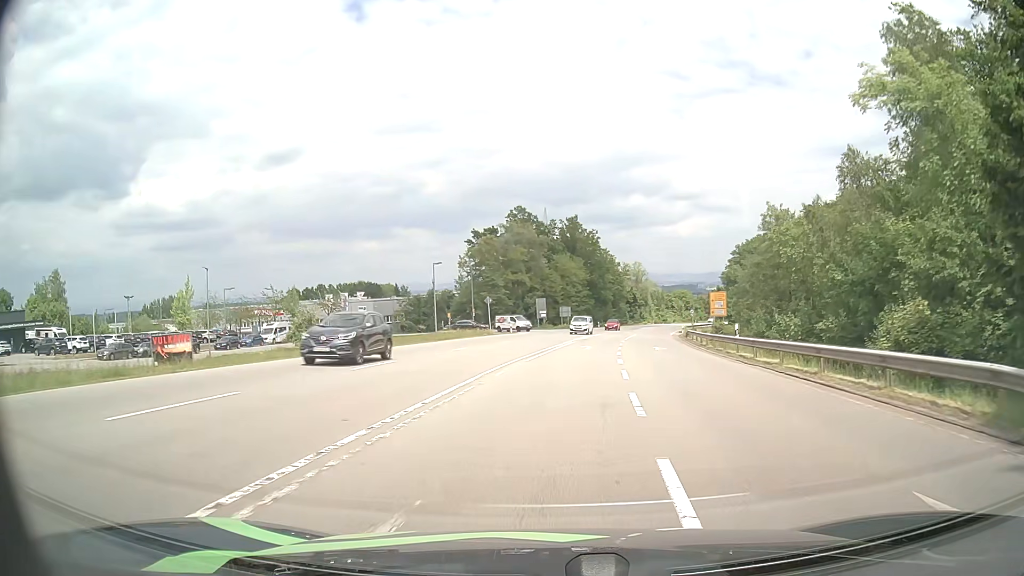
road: secondary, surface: asphalt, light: Day
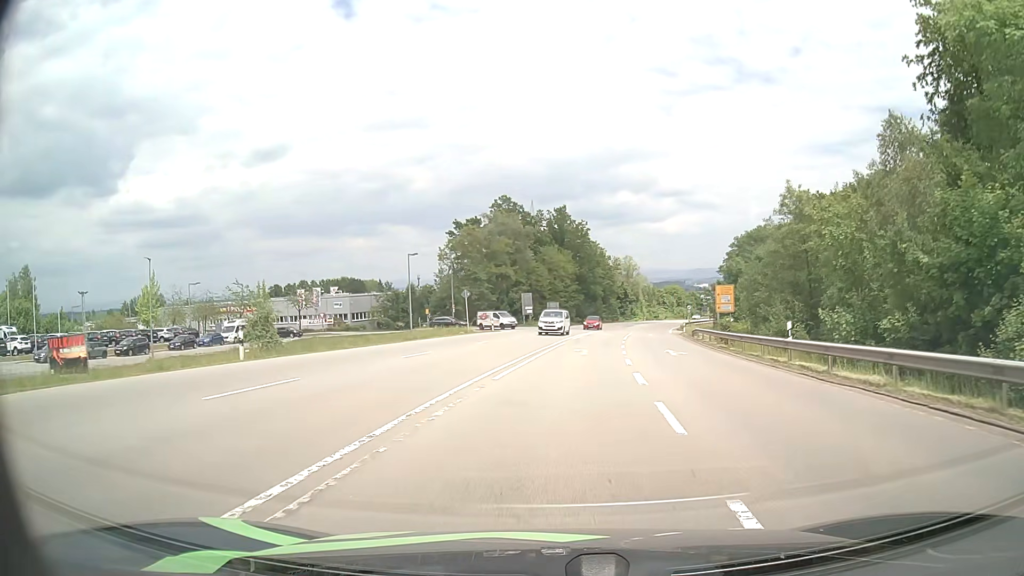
(0.0, +7.6) m; +1°
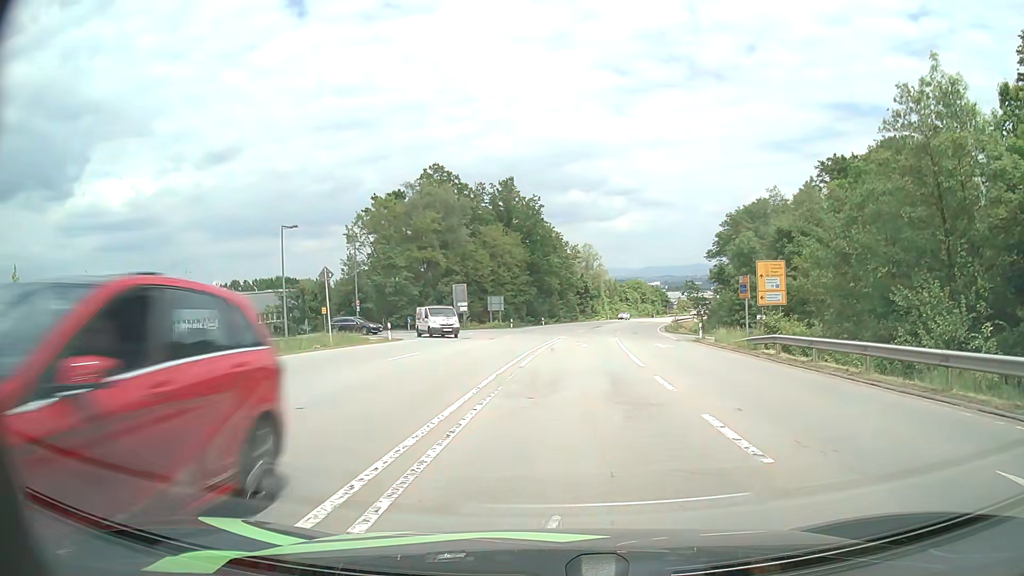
(+0.7, +25.0) m; +4°
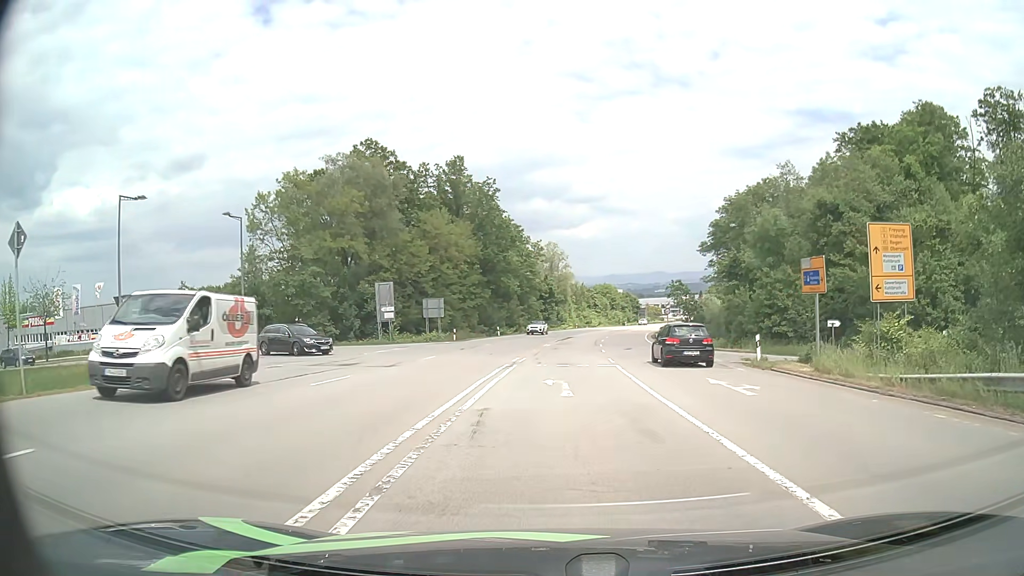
(+0.4, +18.0) m; +4°
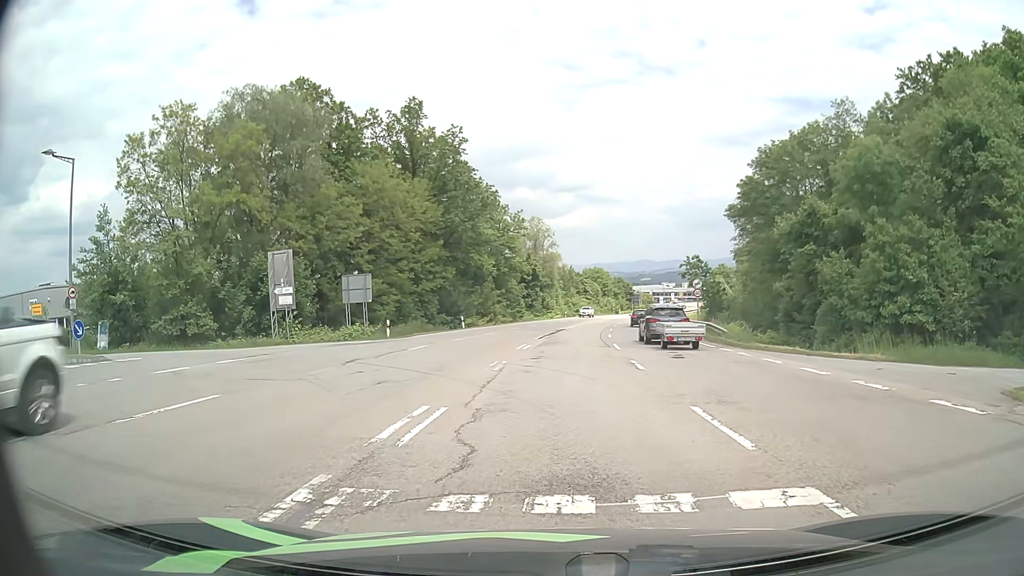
(+0.1, +18.2) m; +1°
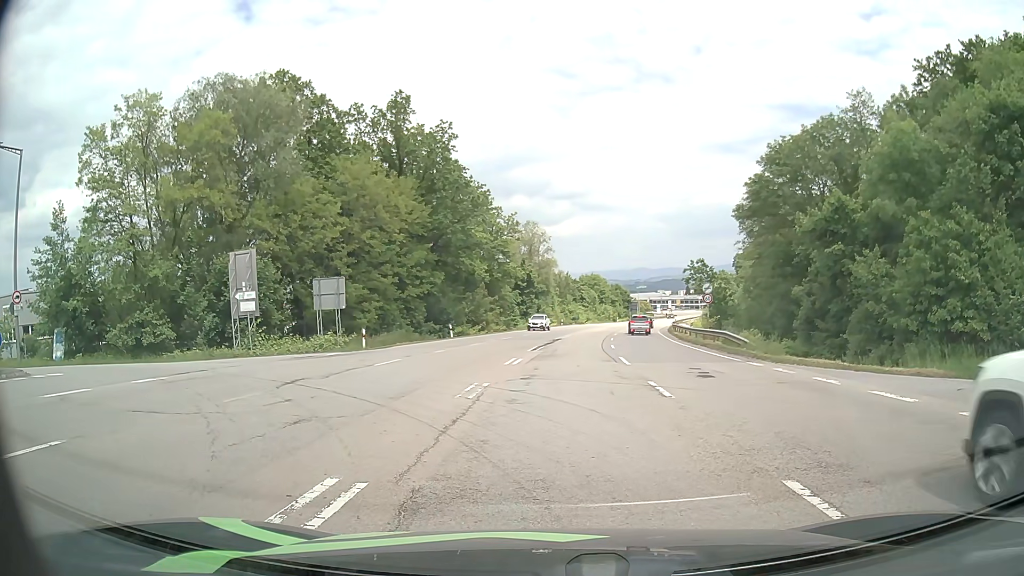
(0.0, +3.8) m; 0°
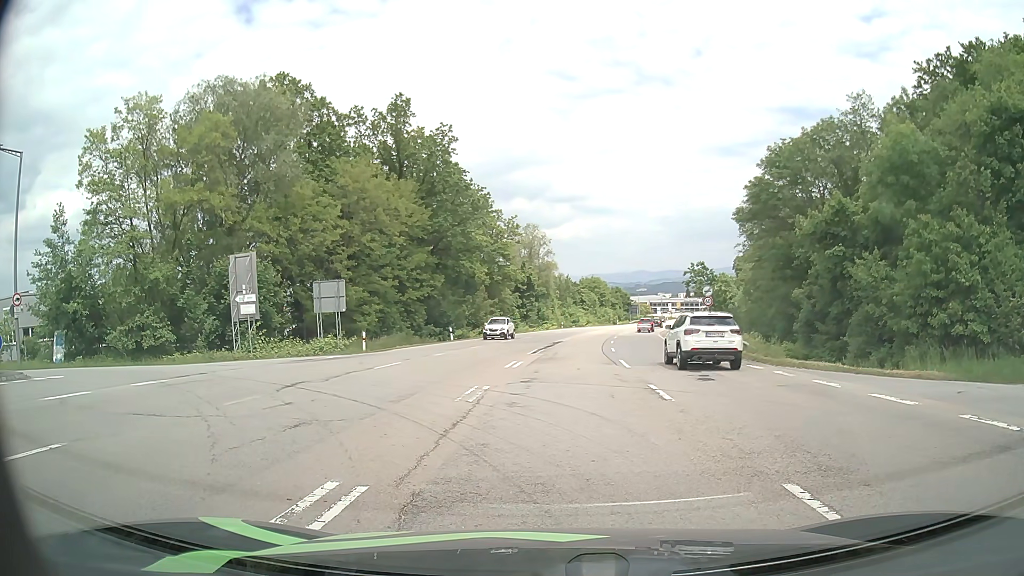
(0.0, +0.1) m; 0°
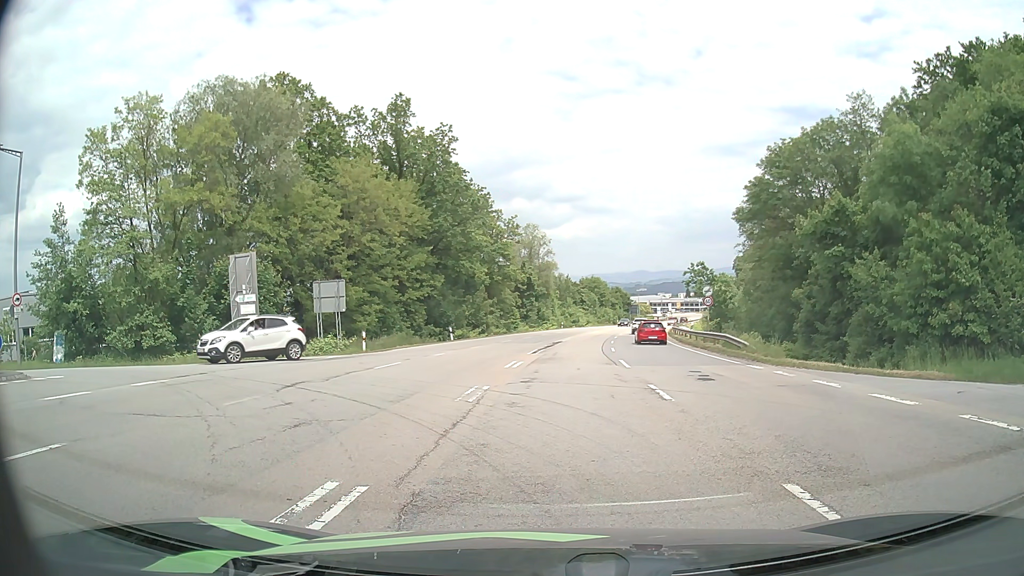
(0.0, 0.0) m; 0°
(0, +10) (-5, +18) (-15, +20) (-25, +20) (-35, +21) (-45, +22) (-55, +23) (-65, +25) (-75, +27) (-84, +29) m
